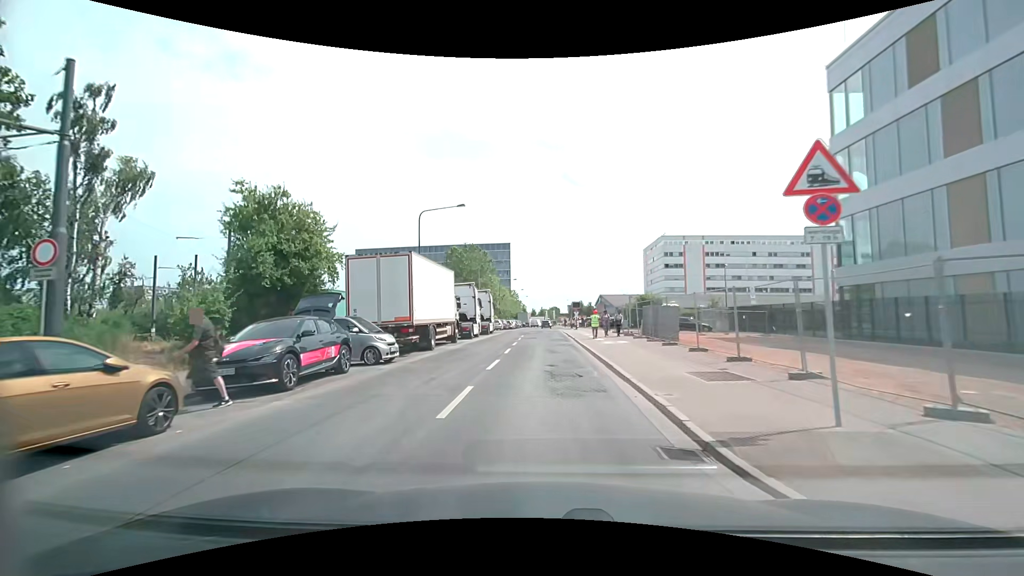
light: Day
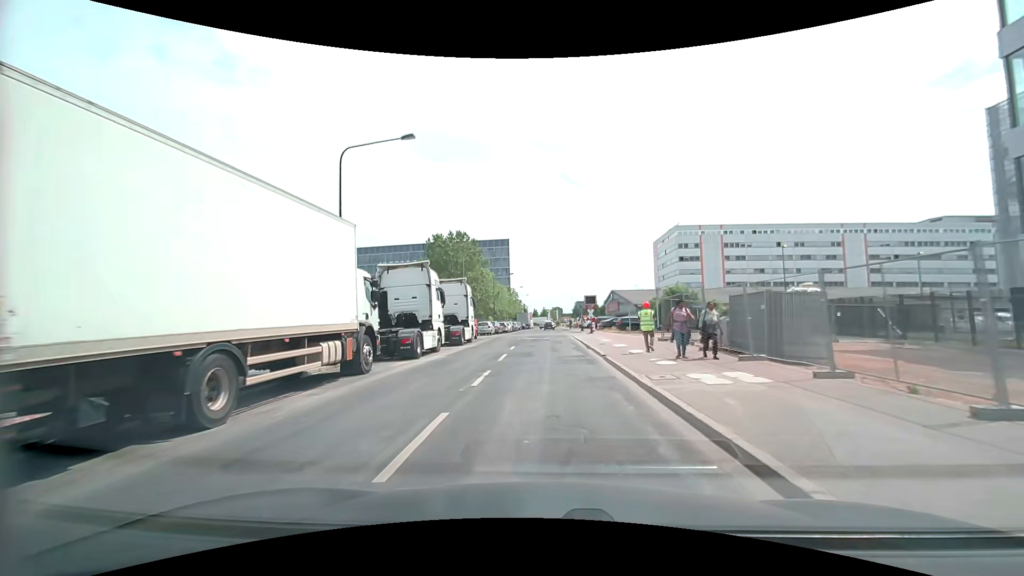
(+0.1, +14.7) m; -1°
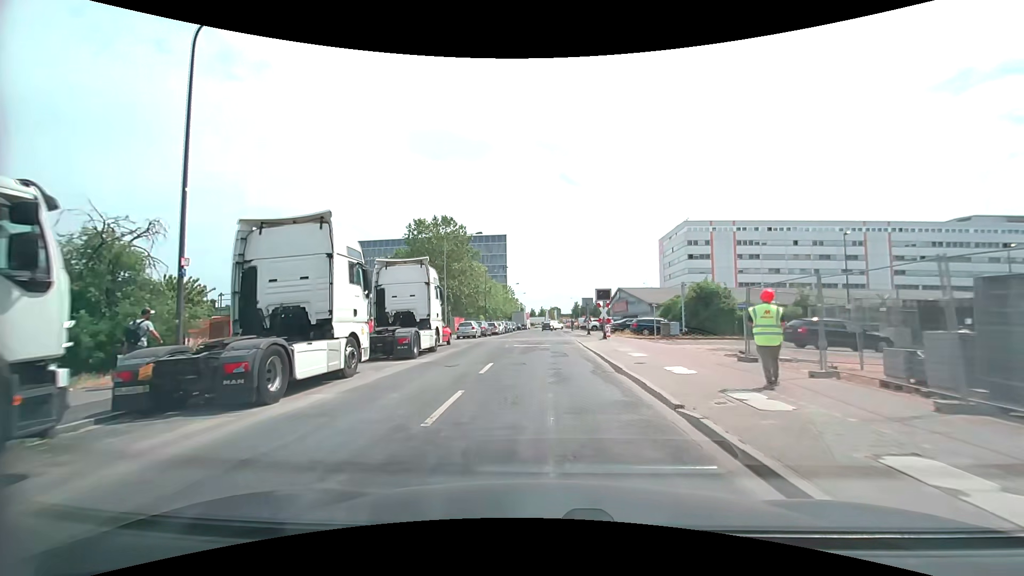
(+0.2, +9.9) m; +1°
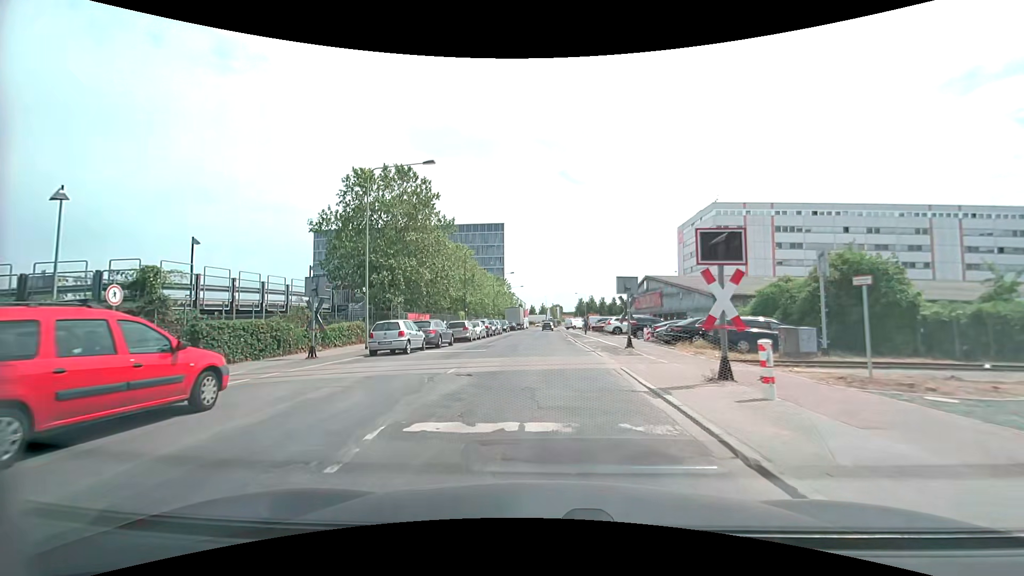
(0.0, +20.2) m; -1°
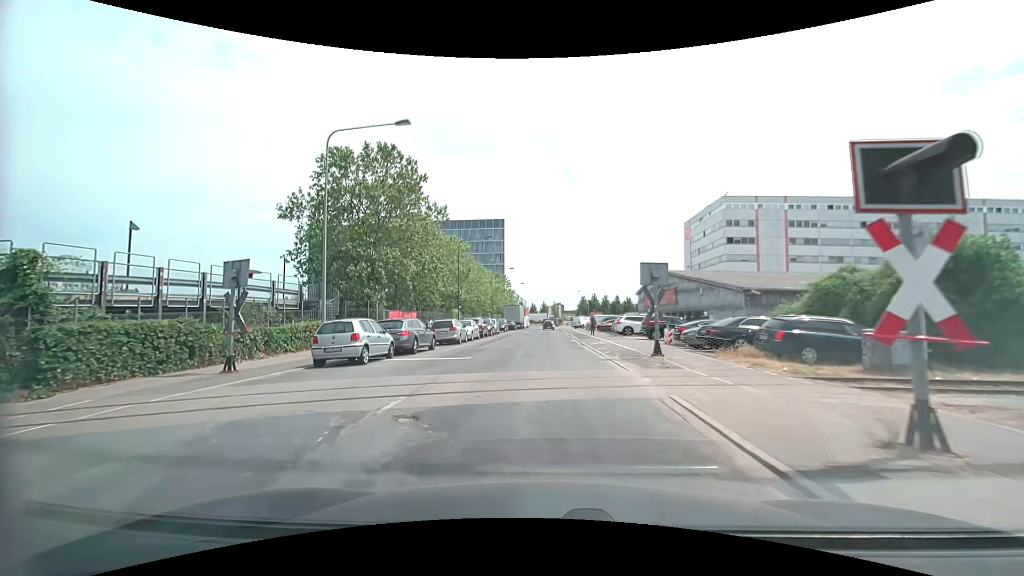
(0.0, +5.1) m; 0°
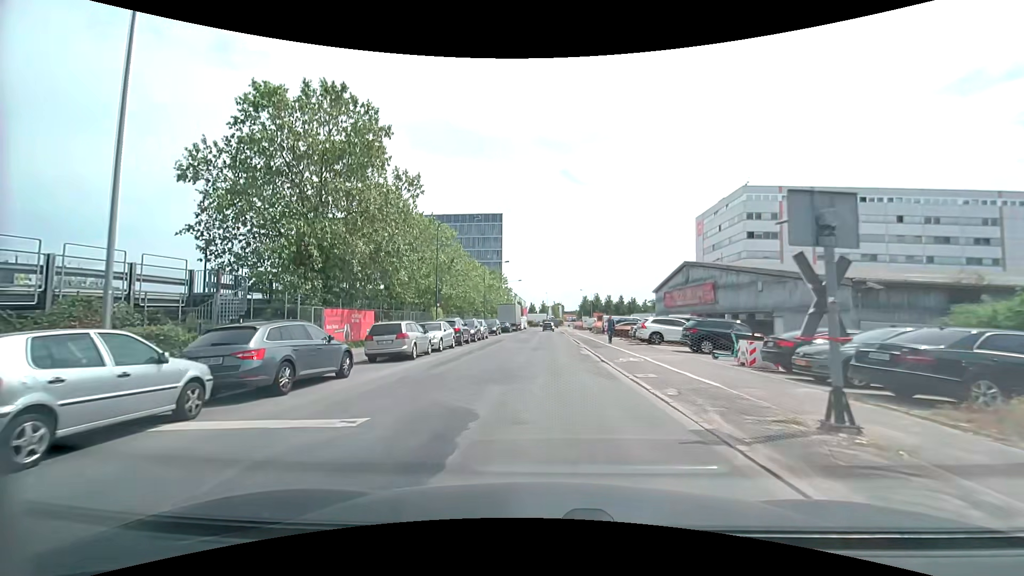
(0.0, +10.1) m; 0°
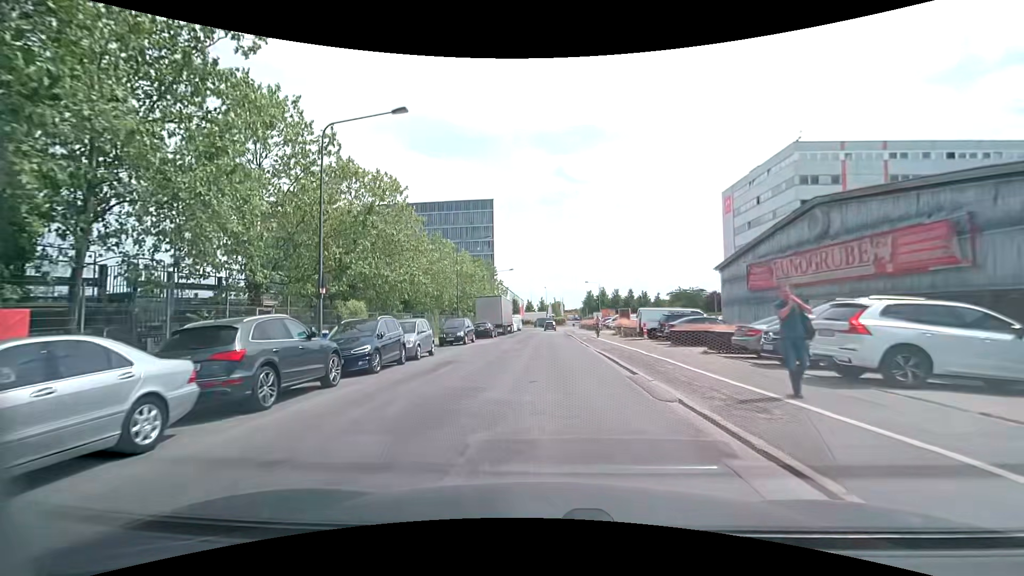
(+0.3, +20.6) m; +1°
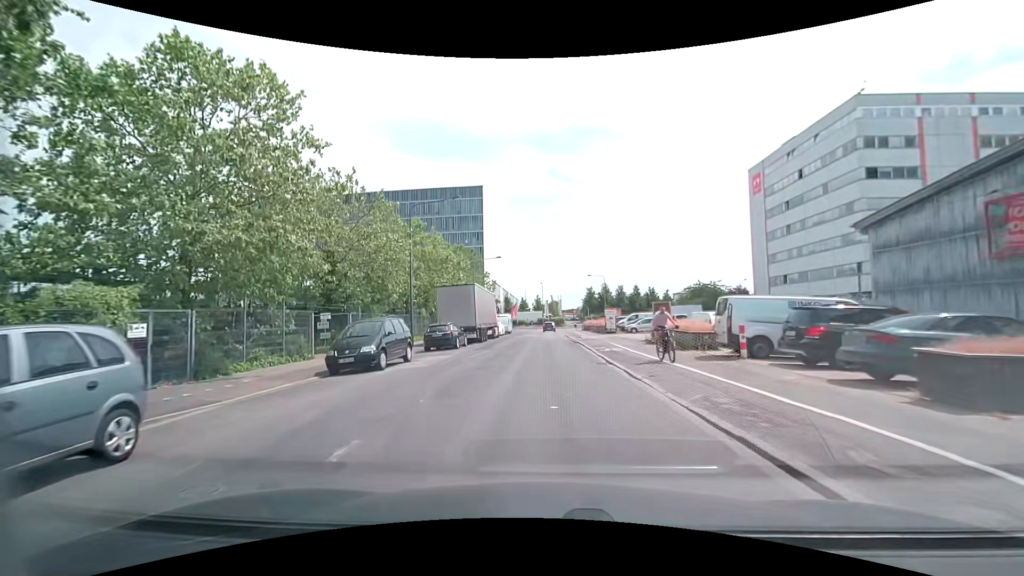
(0.0, +15.9) m; 0°
(0, +10) (0, +20) (0, +30) (0, +40) (0, +50) (0, +60) (0, +70) (0, +80) (0, +90) (-2, +100) m
